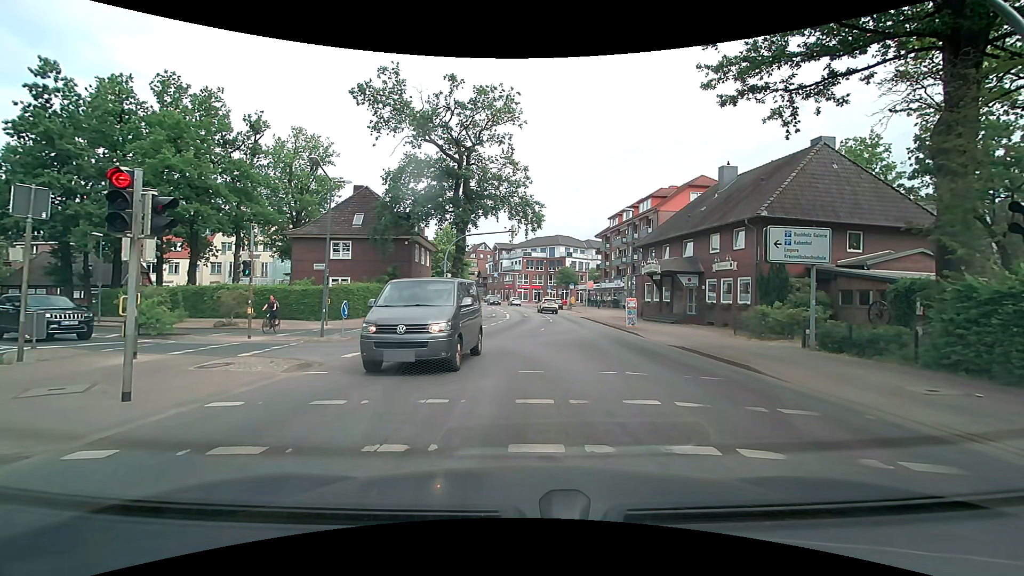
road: secondary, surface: asphalt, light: Day
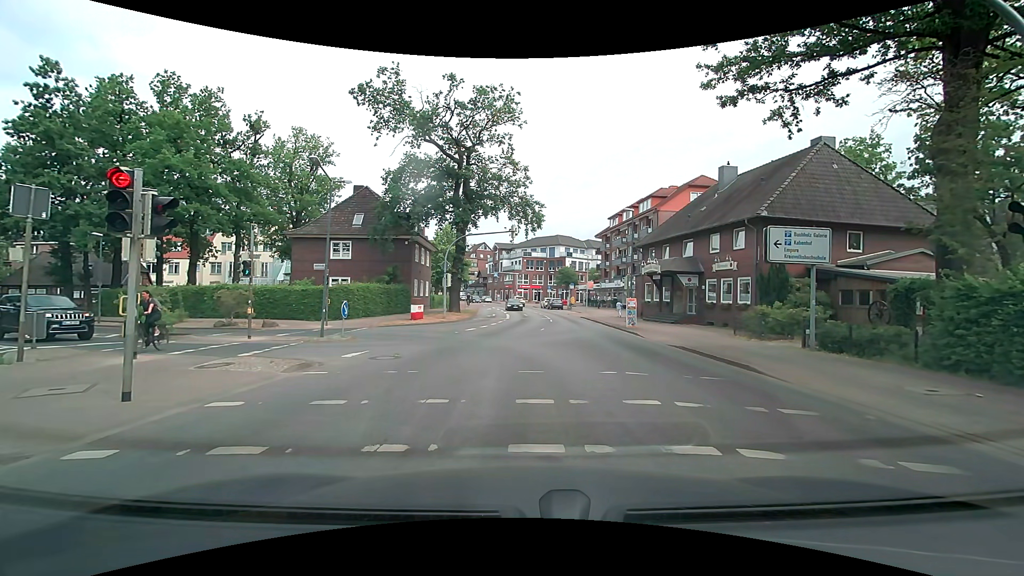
(0.0, 0.0) m; 0°
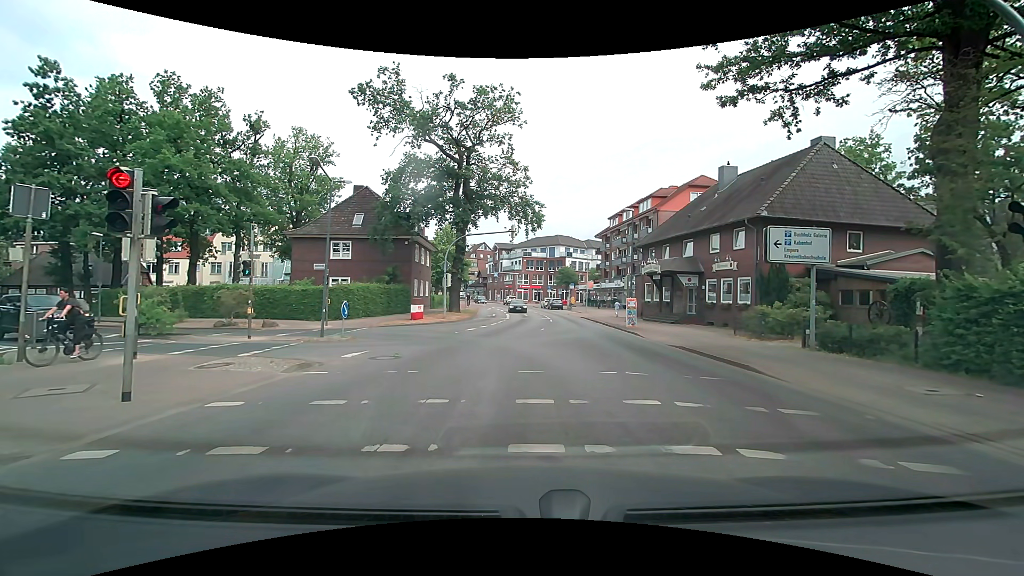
(0.0, 0.0) m; 0°
